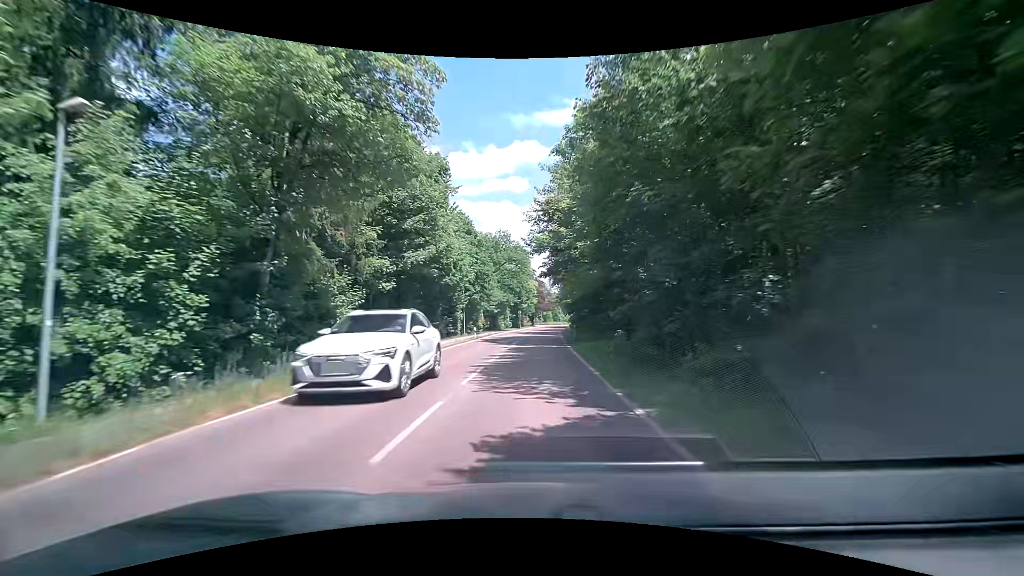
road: tertiary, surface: asphalt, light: Day
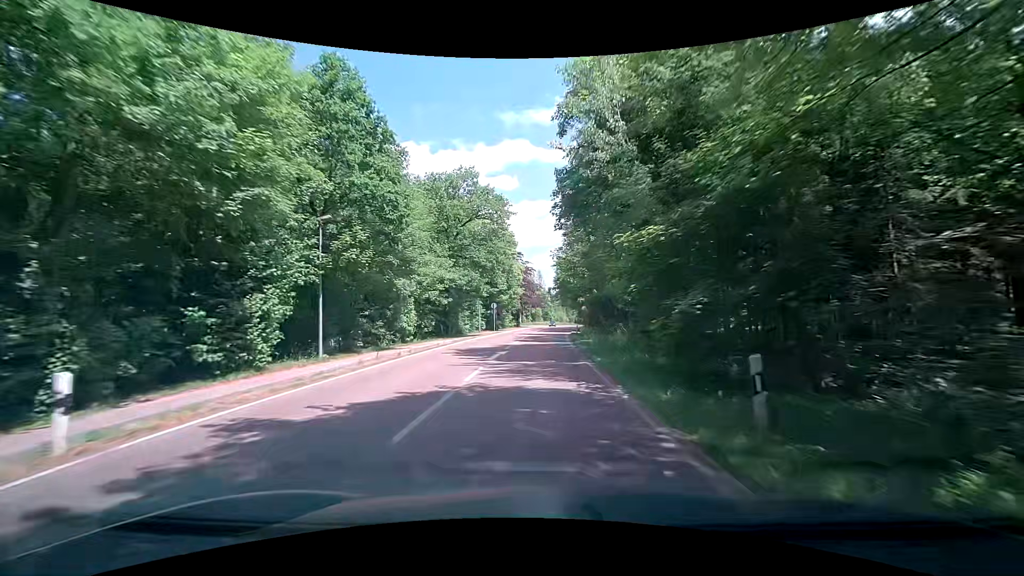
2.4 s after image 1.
(+0.2, +35.2) m; +1°
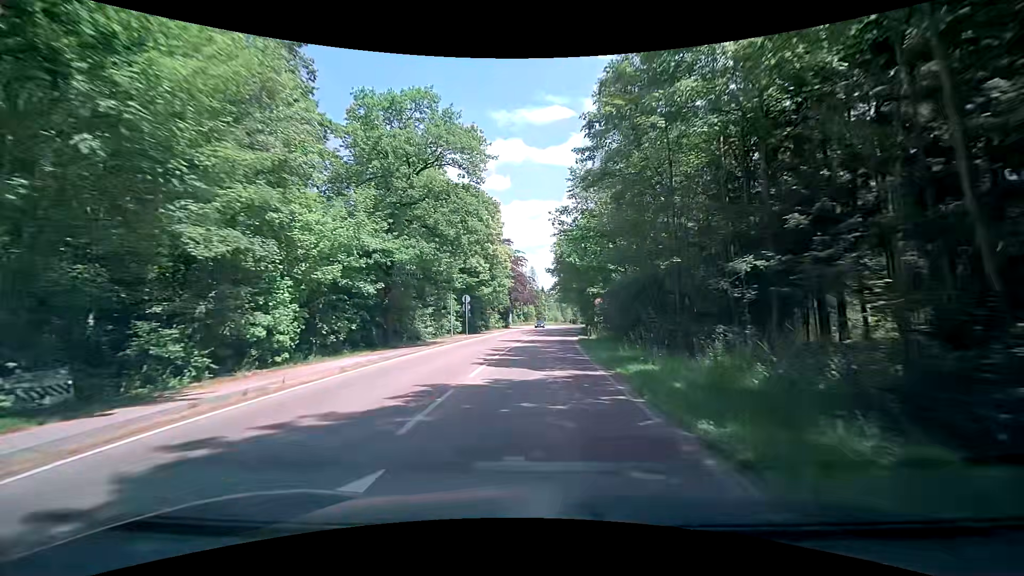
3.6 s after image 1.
(+0.1, +17.6) m; 0°
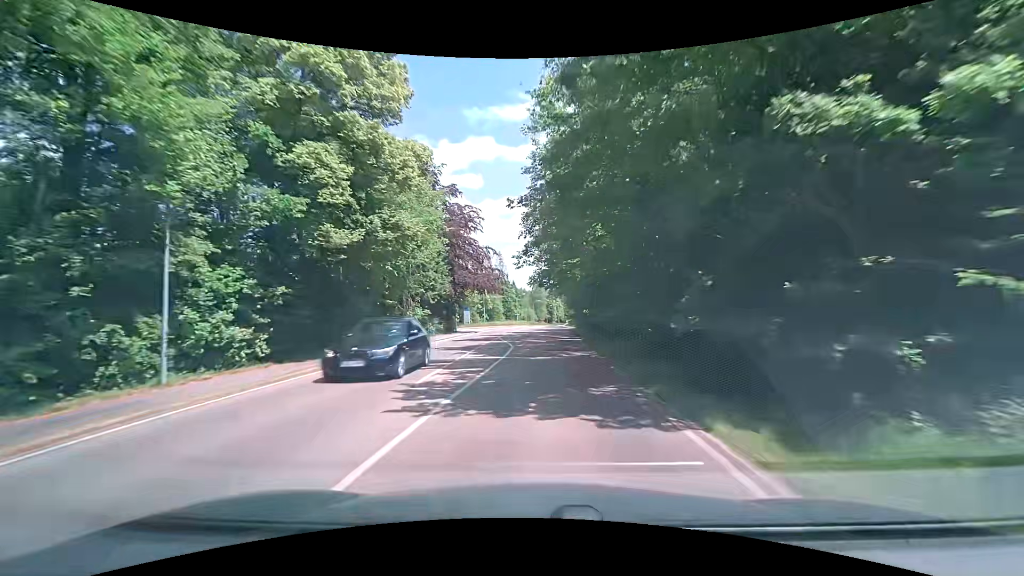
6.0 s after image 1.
(+1.5, +36.0) m; +4°
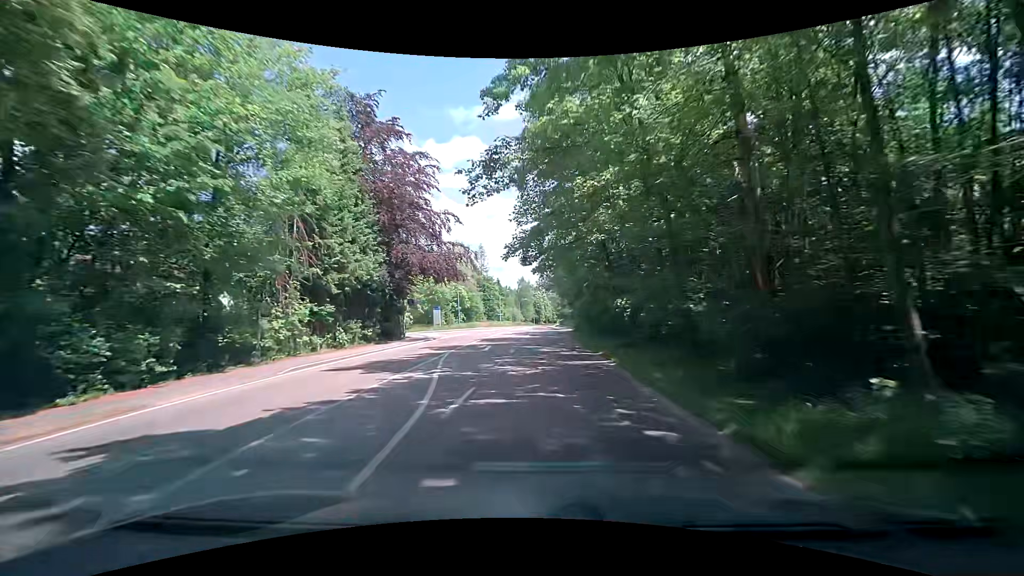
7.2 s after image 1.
(+0.2, +18.1) m; +1°
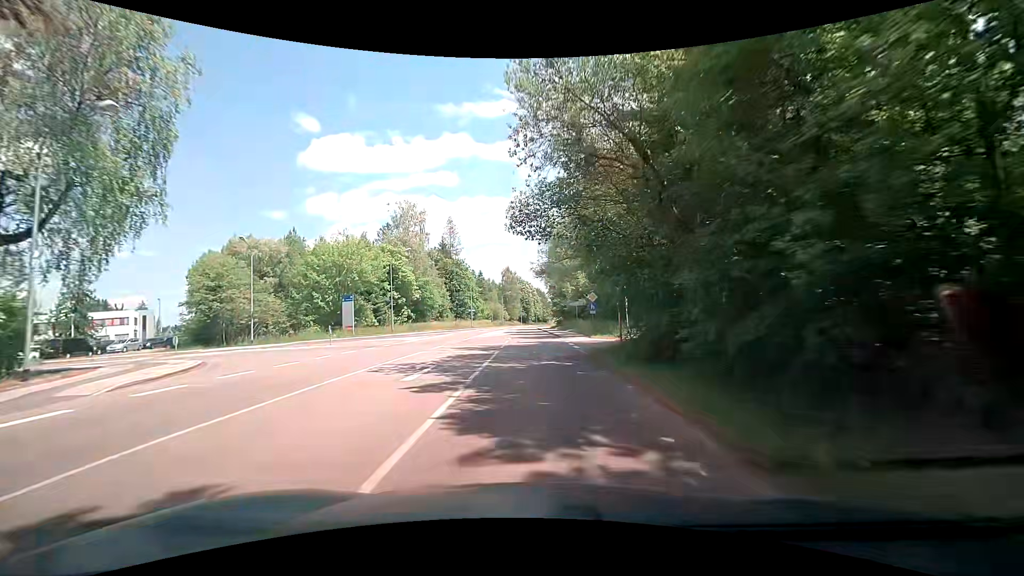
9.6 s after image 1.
(+0.8, +35.2) m; +2°
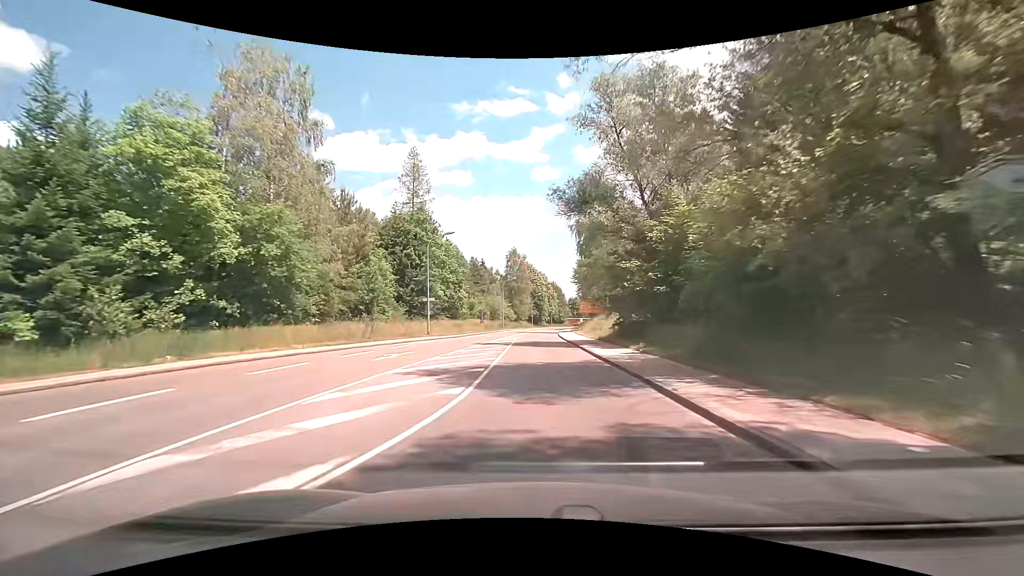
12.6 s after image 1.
(-0.9, +43.5) m; -1°
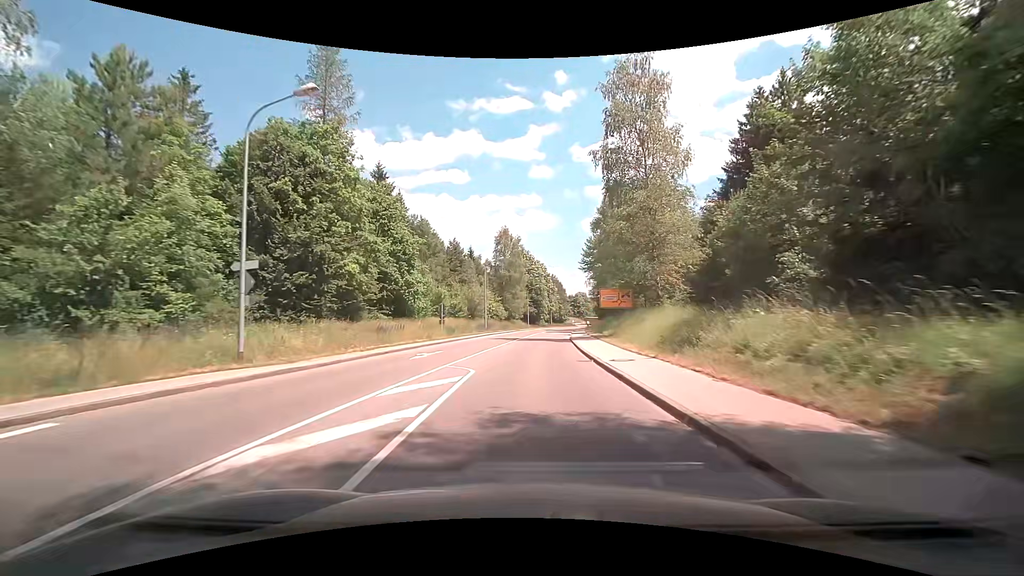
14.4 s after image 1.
(-0.1, +26.4) m; 0°
(0, +10) (0, +20) (0, +30) (+1, +40) (+1, +50) (+2, +60) (+3, +70) (+4, +80) (+5, +90) (+6, +100) m
